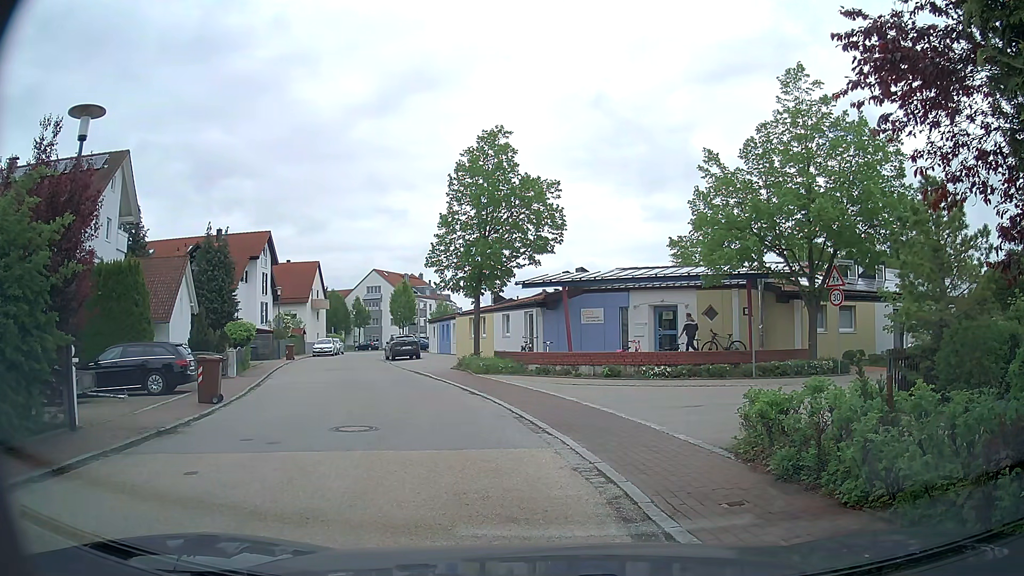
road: residential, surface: asphalt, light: Day
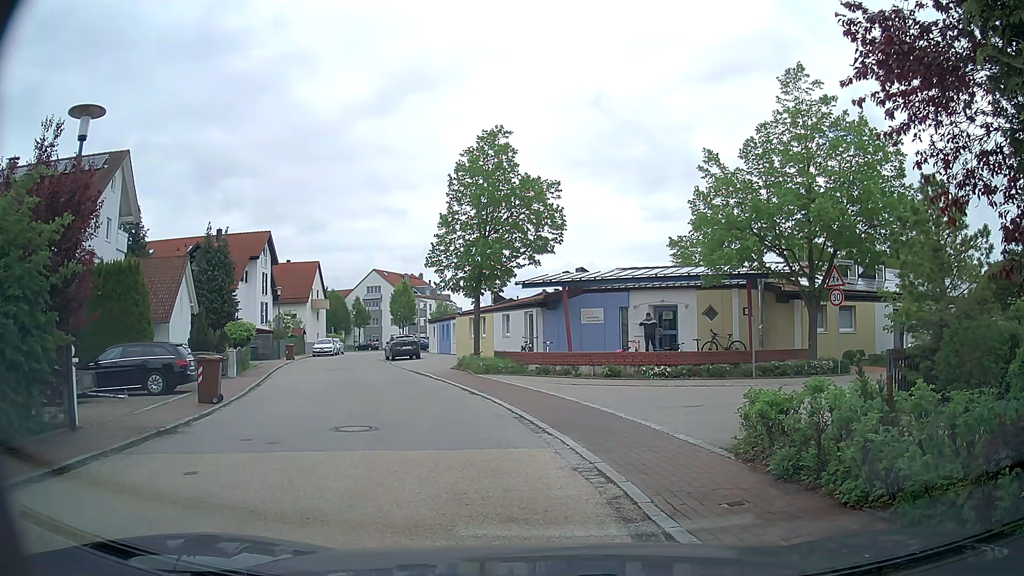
(0.0, 0.0) m; 0°
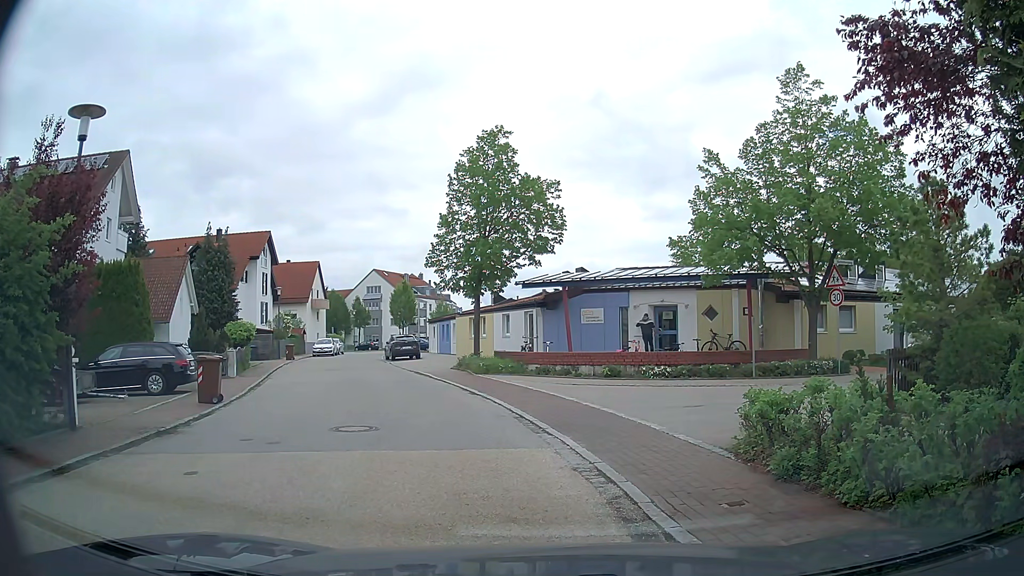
(0.0, 0.0) m; 0°
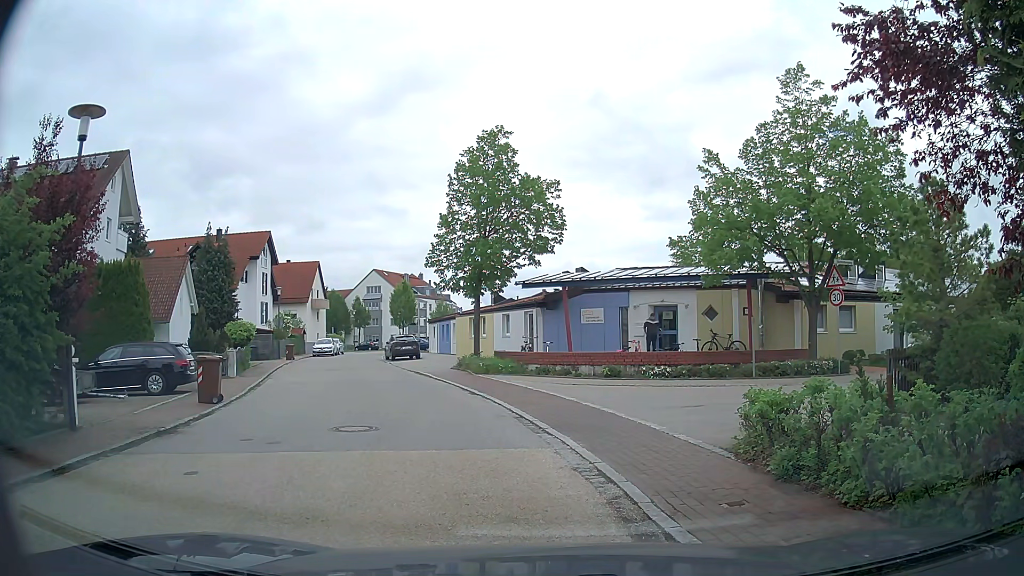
(0.0, 0.0) m; 0°
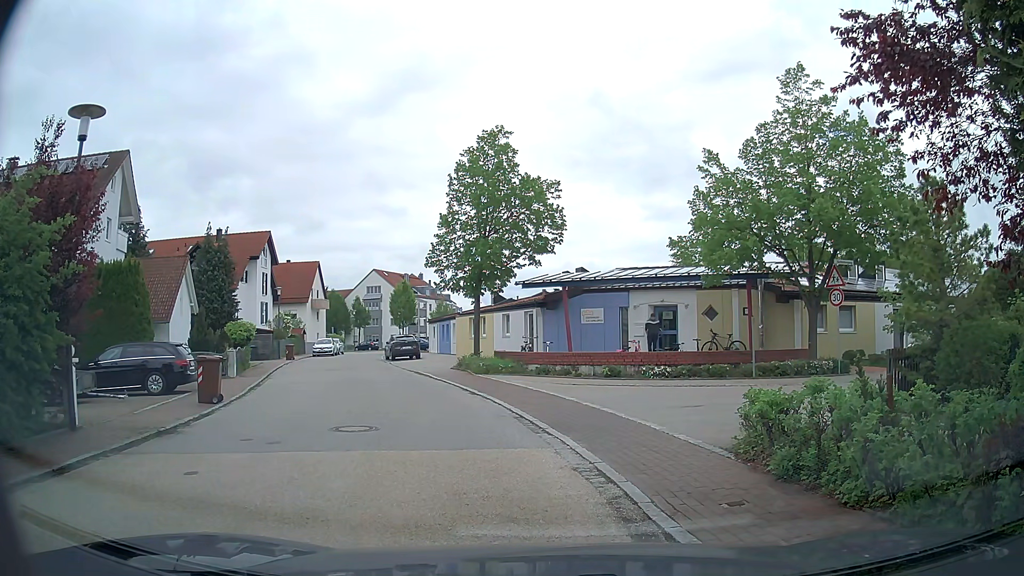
(0.0, 0.0) m; 0°
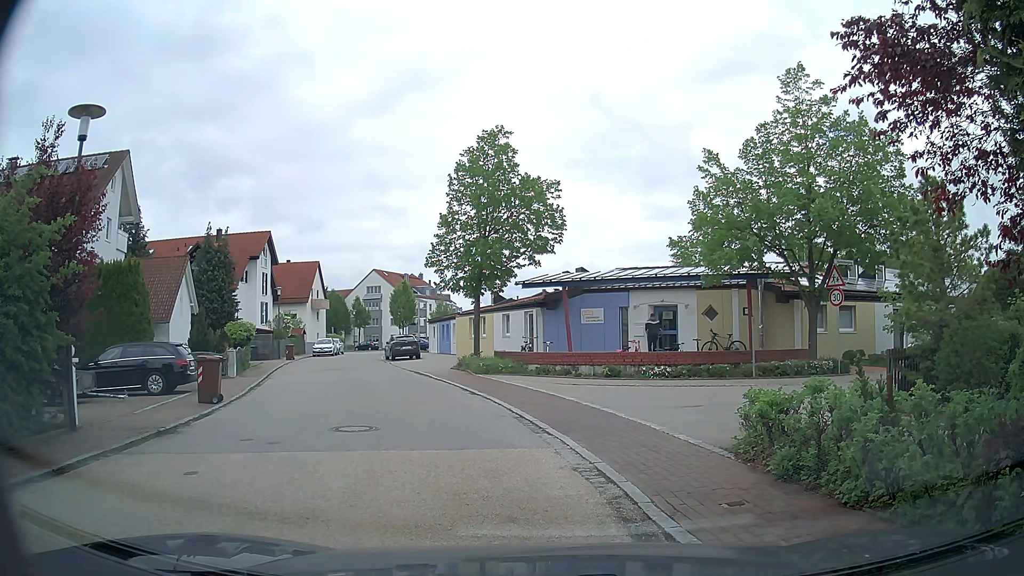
(0.0, 0.0) m; 0°
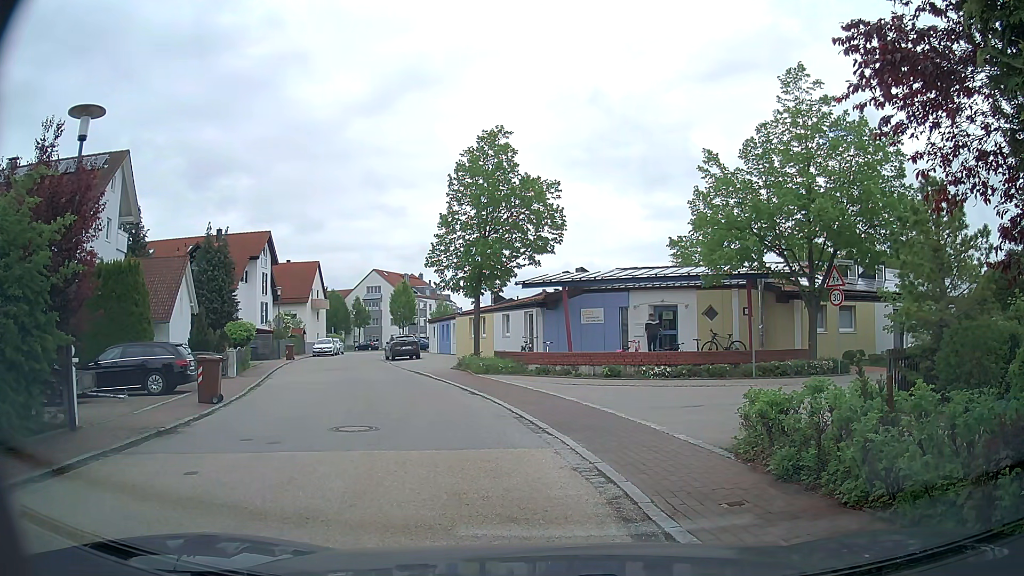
(0.0, 0.0) m; 0°
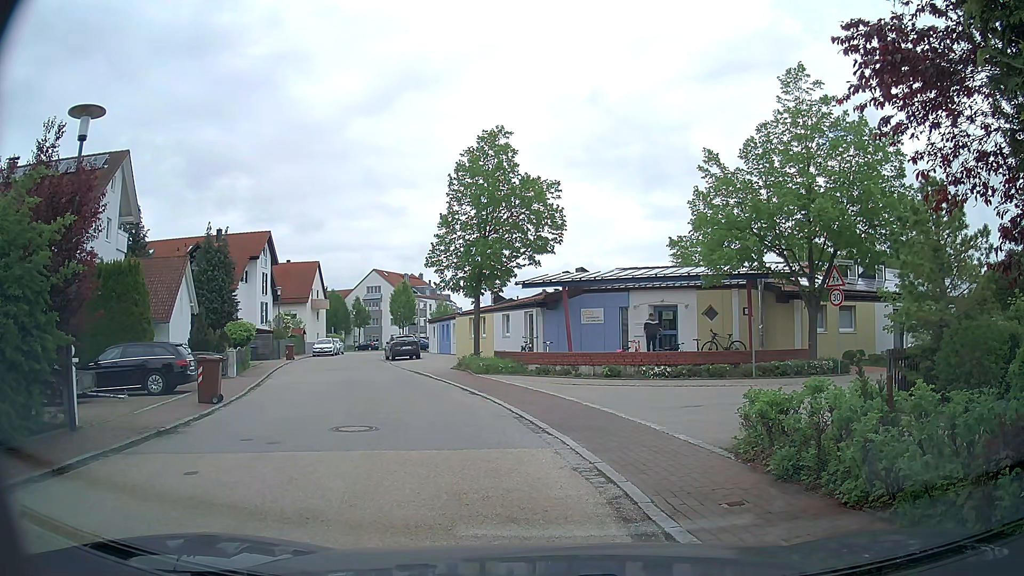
(0.0, 0.0) m; 0°
